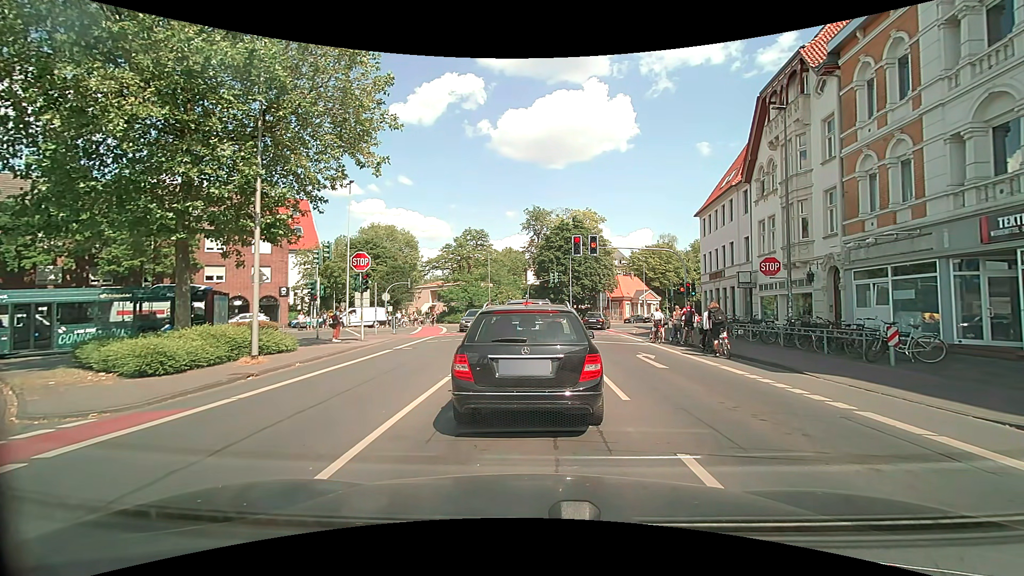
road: secondary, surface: asphalt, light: Day
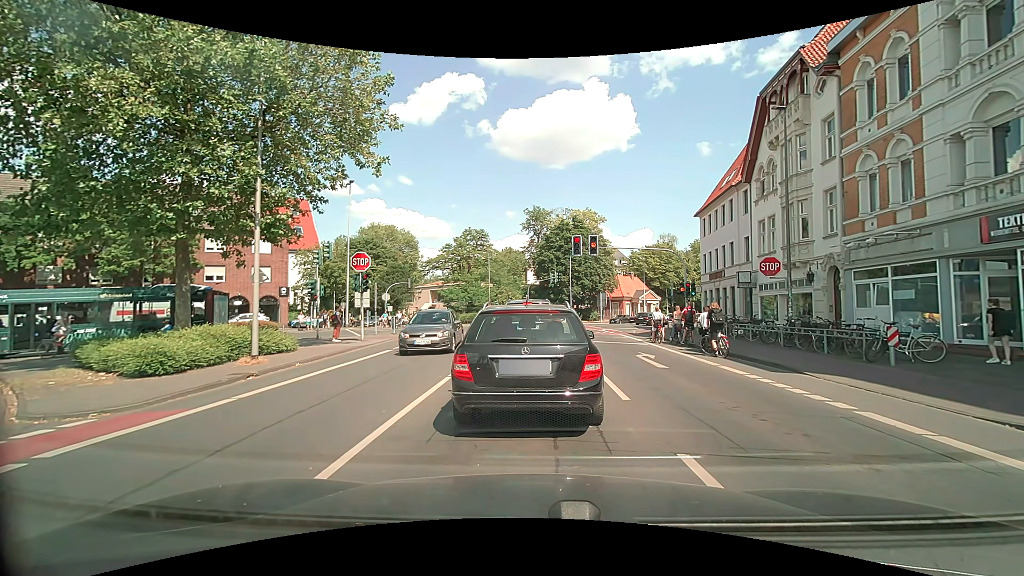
(0.0, 0.0) m; 0°
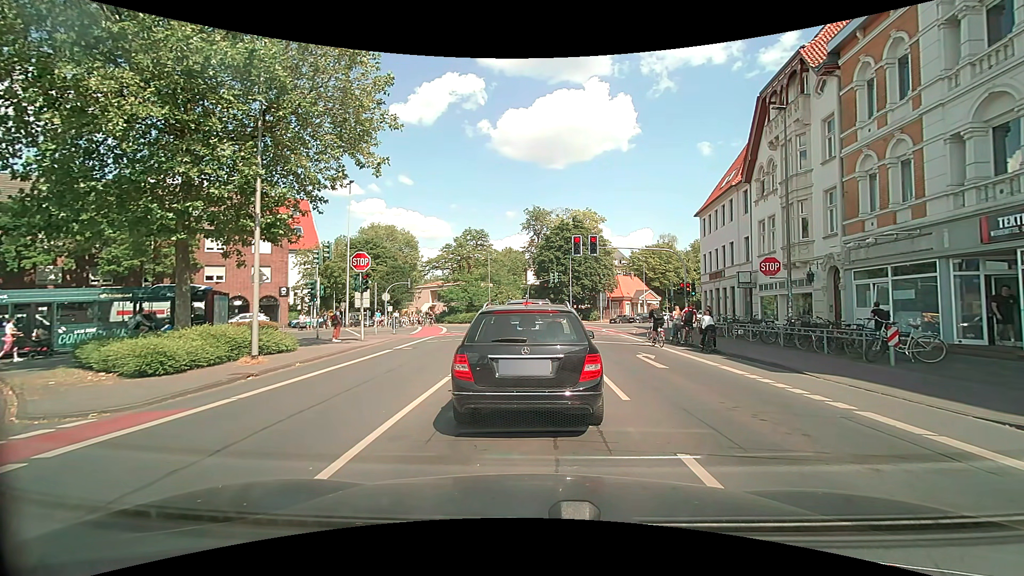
(0.0, 0.0) m; 0°
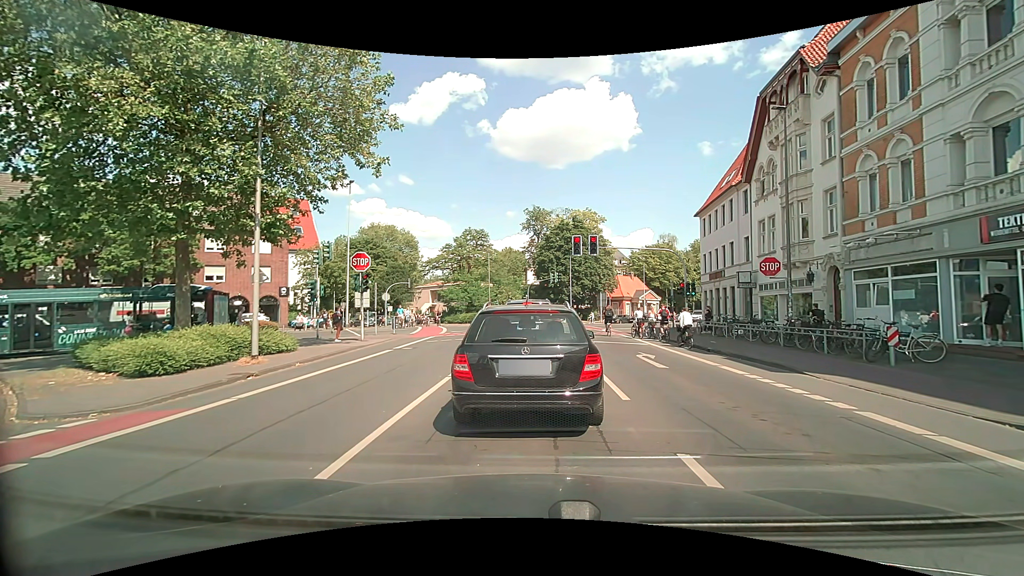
(0.0, 0.0) m; 0°
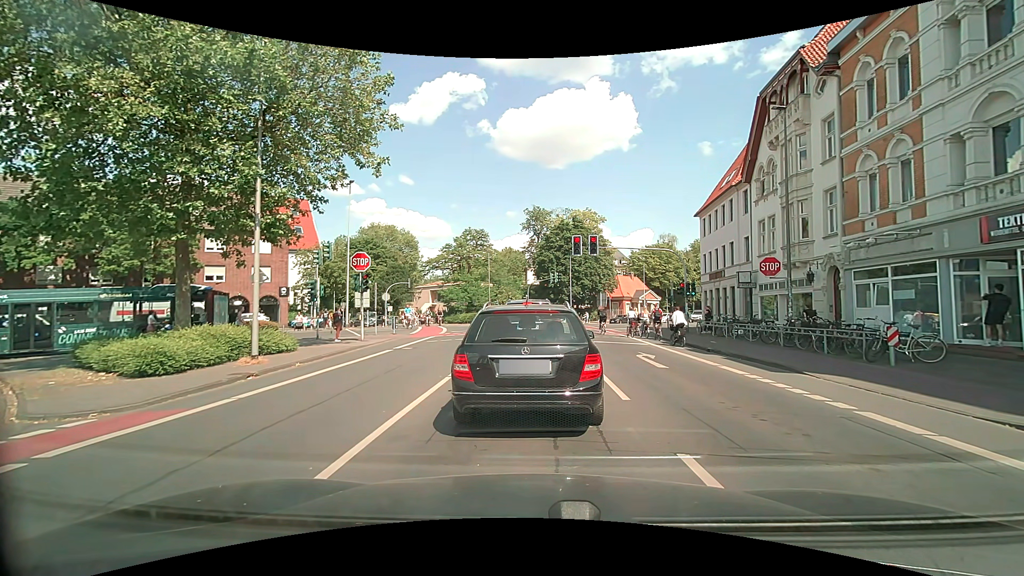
(0.0, 0.0) m; 0°
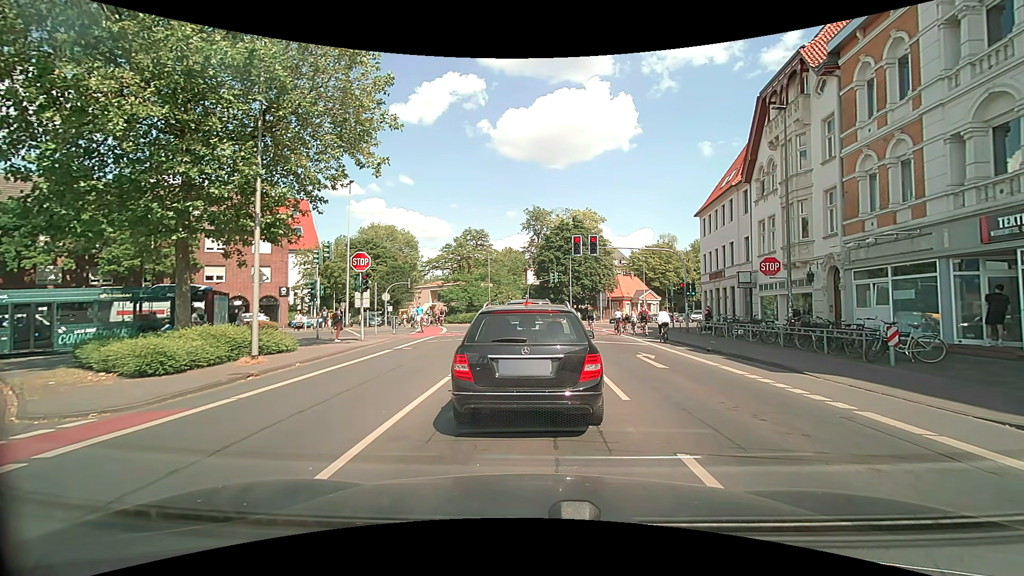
(0.0, 0.0) m; 0°
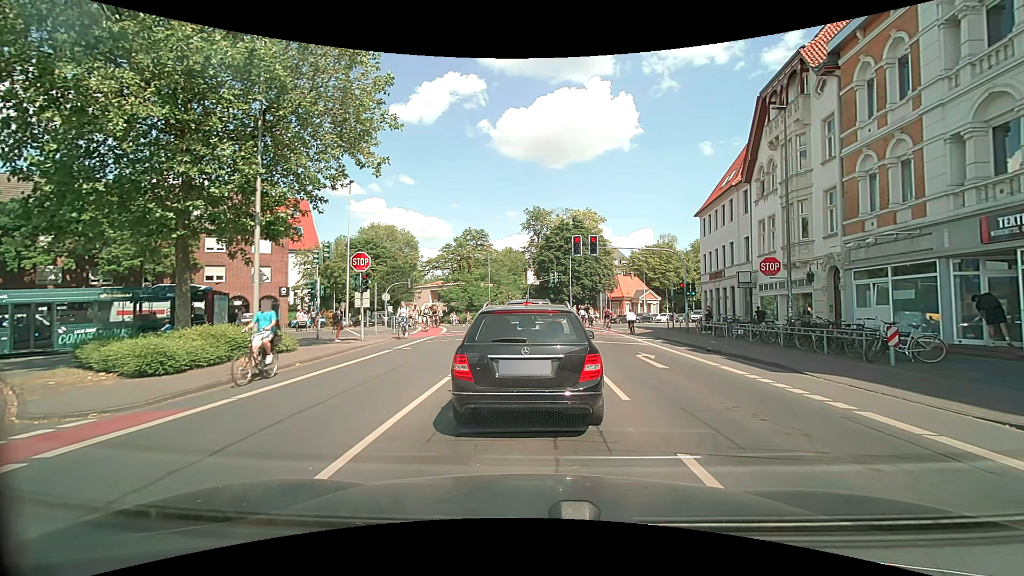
(0.0, 0.0) m; 0°
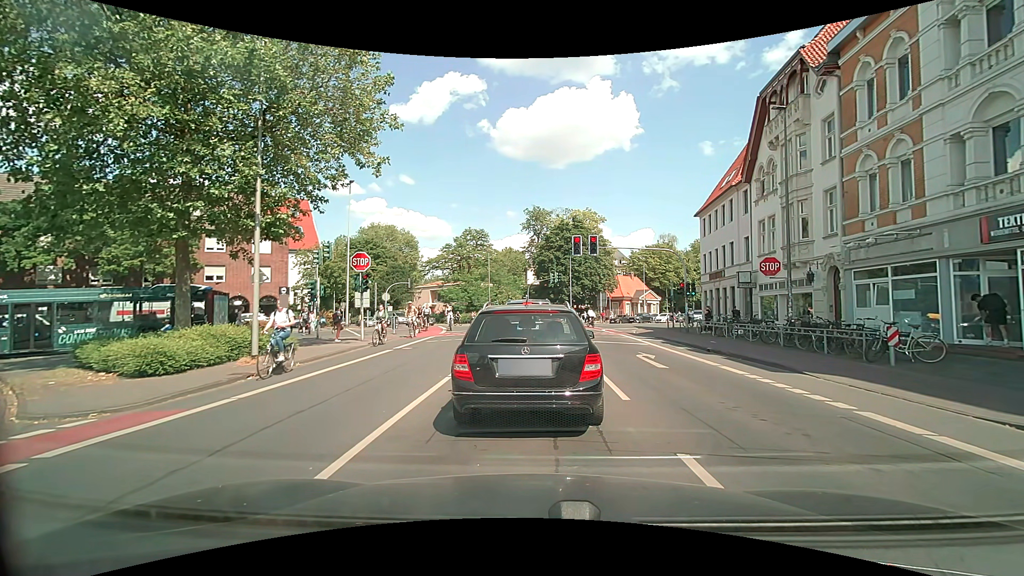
(0.0, 0.0) m; 0°
